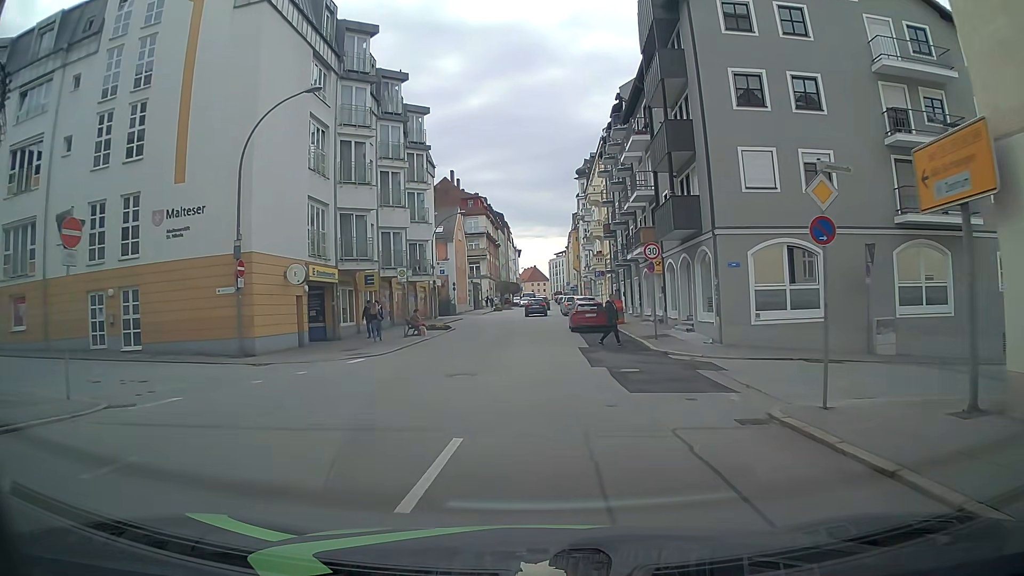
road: tertiary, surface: asphalt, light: Day
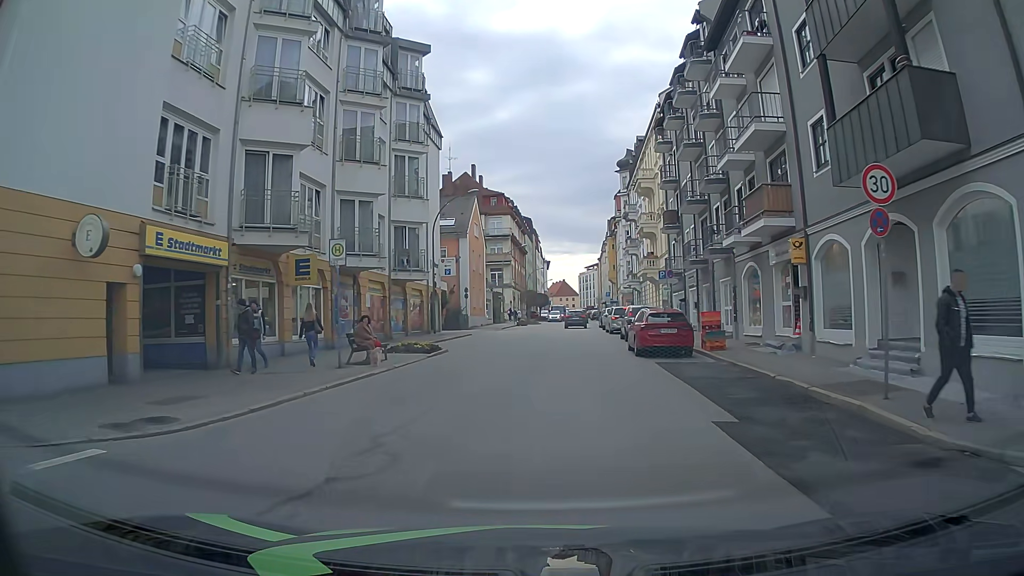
(-0.4, +14.3) m; -4°
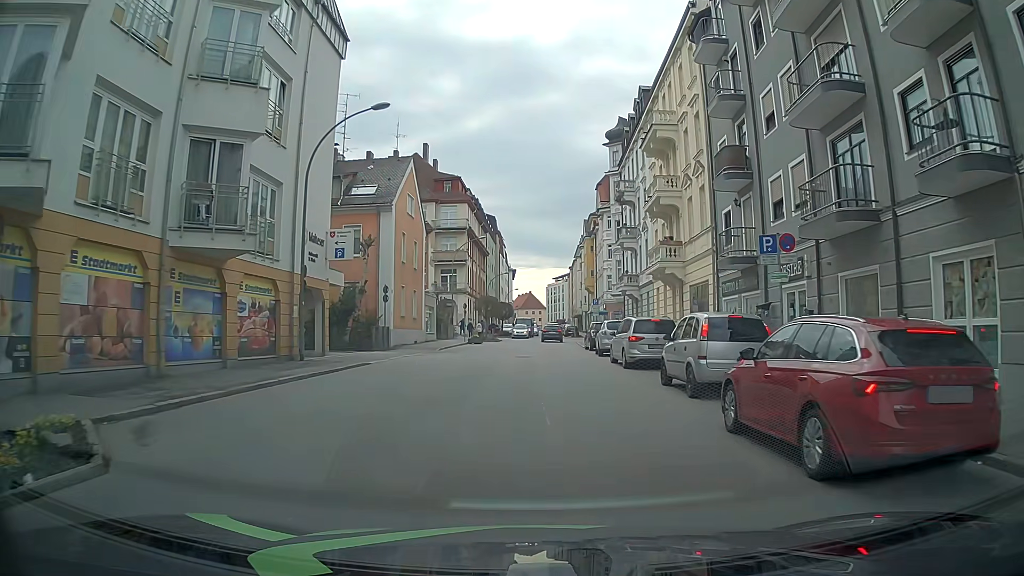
(+0.9, +18.6) m; +4°
(0, +10) (0, +20) (+1, +30) (+1, +40) (+1, +50) (+2, +60) (+2, +70) (+3, +80) (+2, +90) (+3, +100) m
